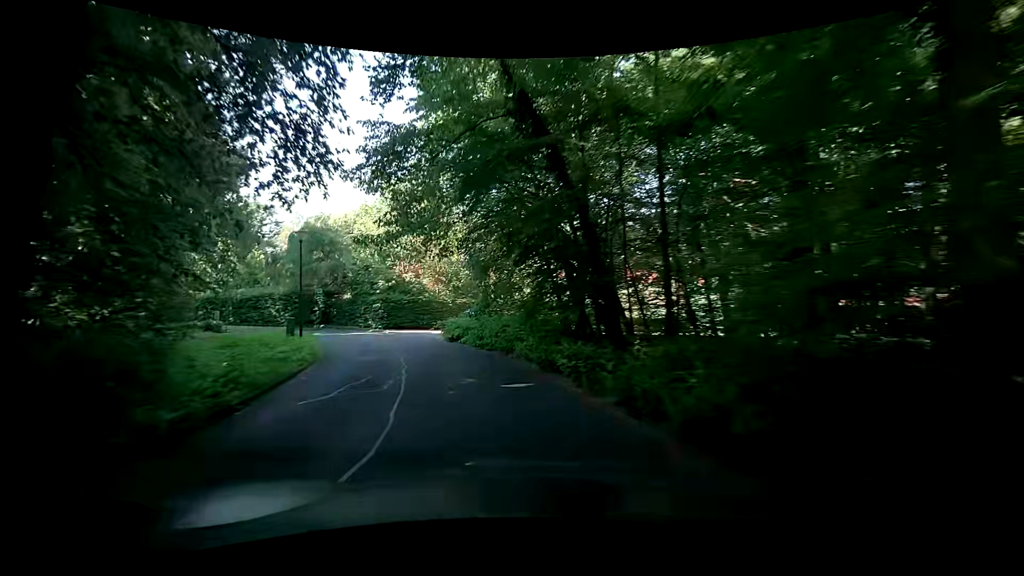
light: Day
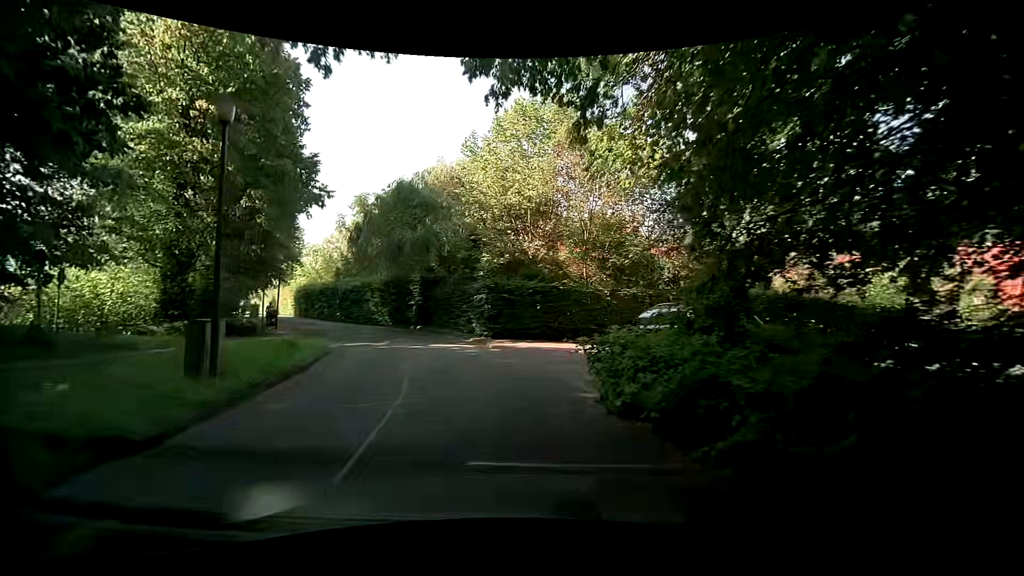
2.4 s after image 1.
(-2.9, +15.2) m; -20°
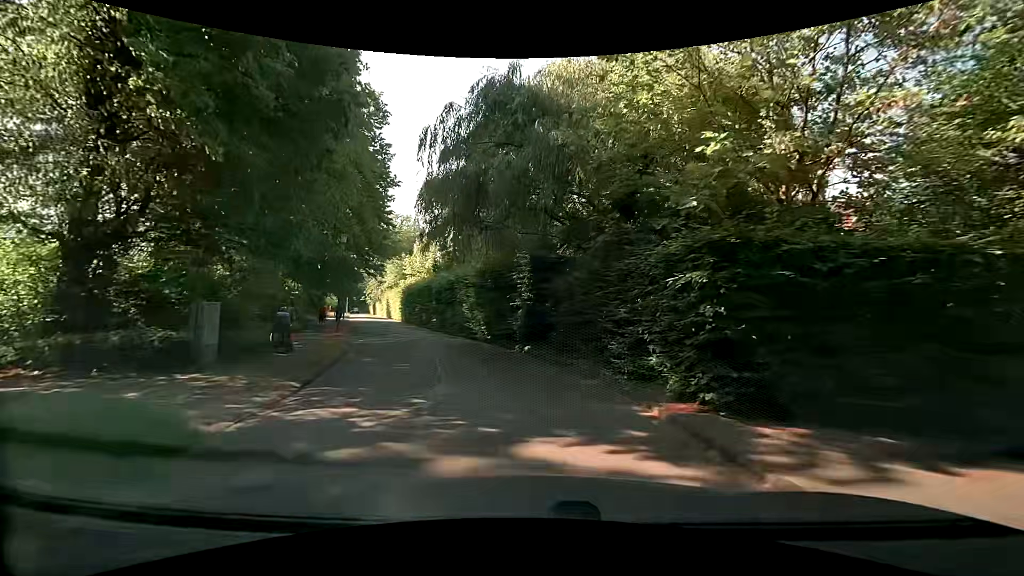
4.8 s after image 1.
(-1.7, +13.3) m; -13°
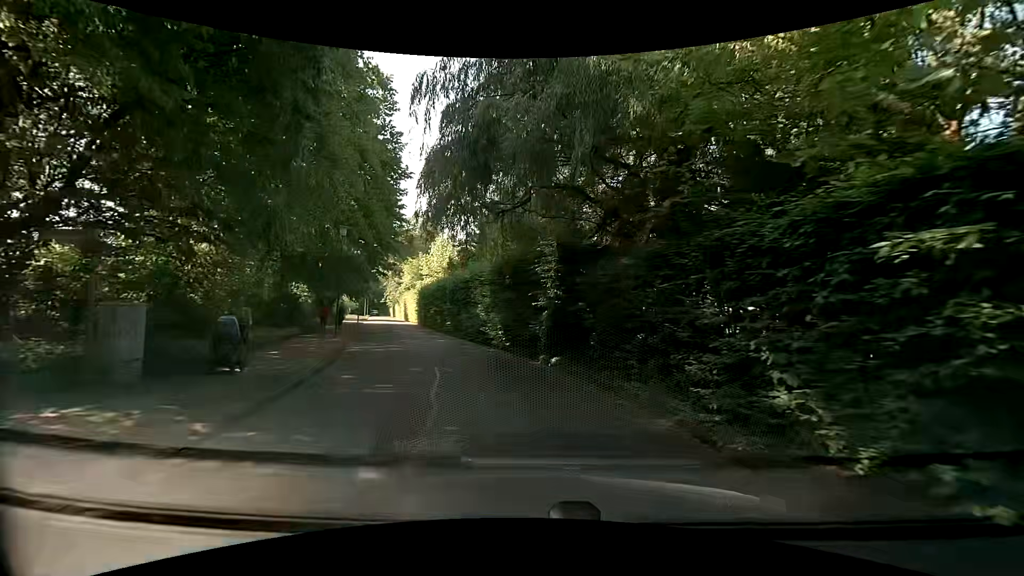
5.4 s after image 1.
(-0.1, +3.4) m; -2°
(-1, +10) (-3, +20) (-6, +29) (-10, +39) (-13, +48) (-16, +57) (-20, +67) (-23, +76) (-27, +86) (-30, +95) m
